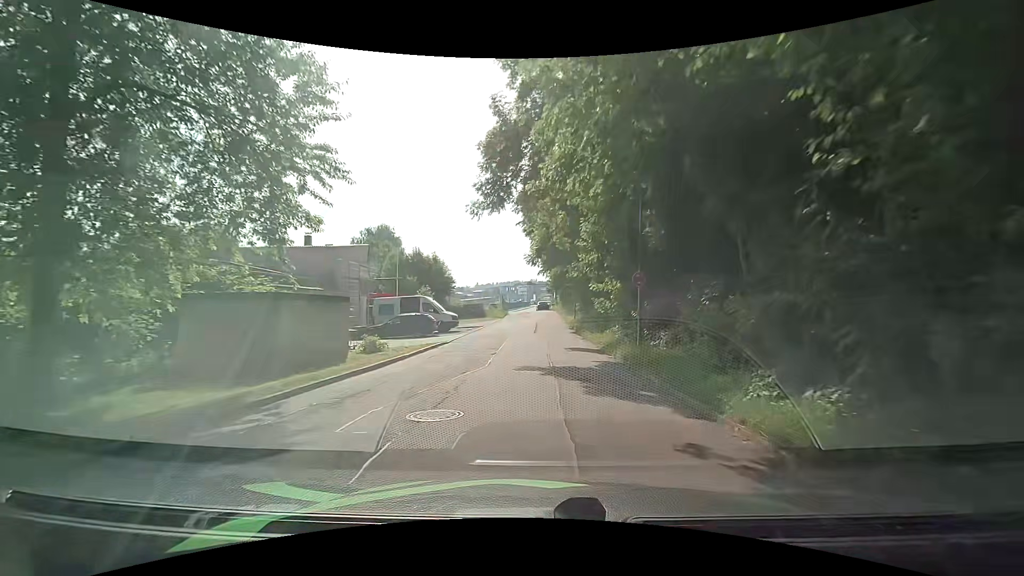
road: residential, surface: asphalt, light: Day
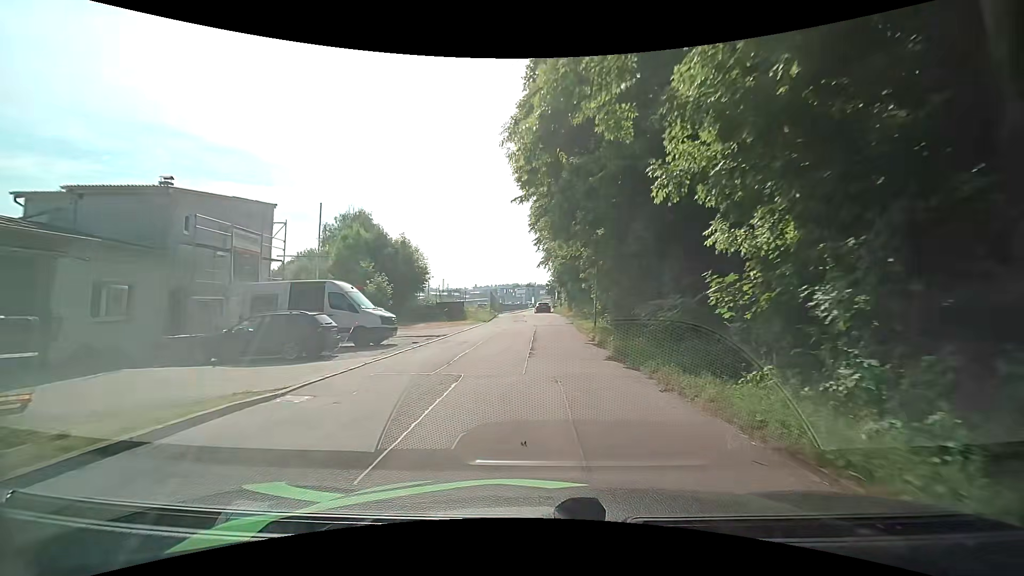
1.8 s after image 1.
(0.0, +15.4) m; 0°
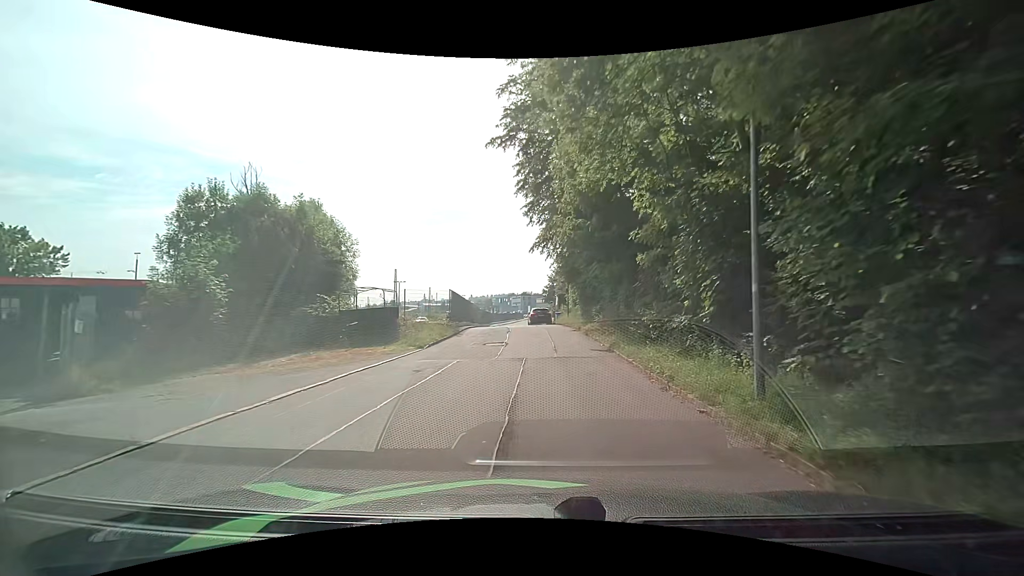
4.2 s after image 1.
(+0.4, +20.4) m; +1°
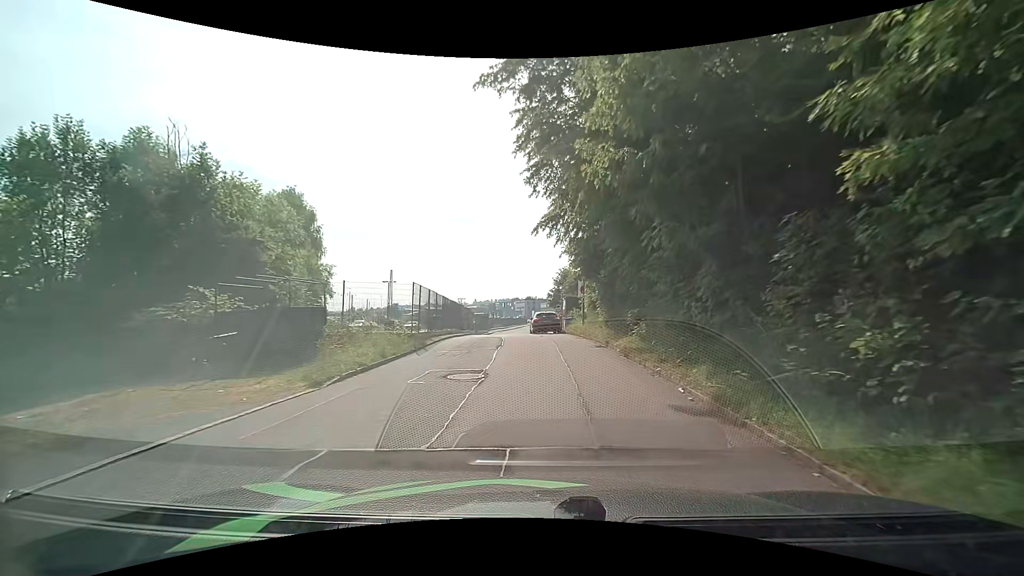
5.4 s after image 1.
(+0.2, +9.1) m; 0°
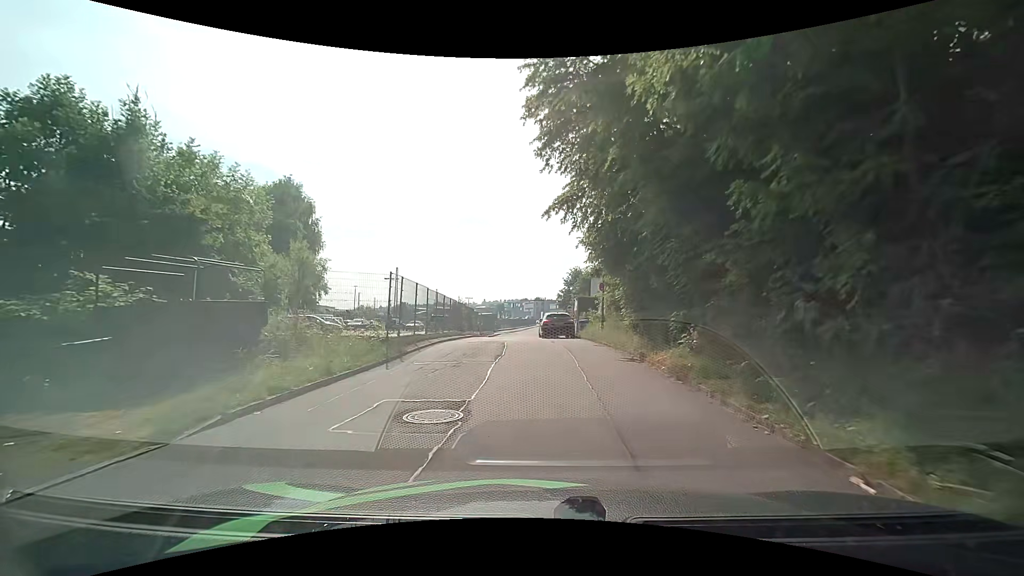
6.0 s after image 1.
(0.0, +4.2) m; -1°
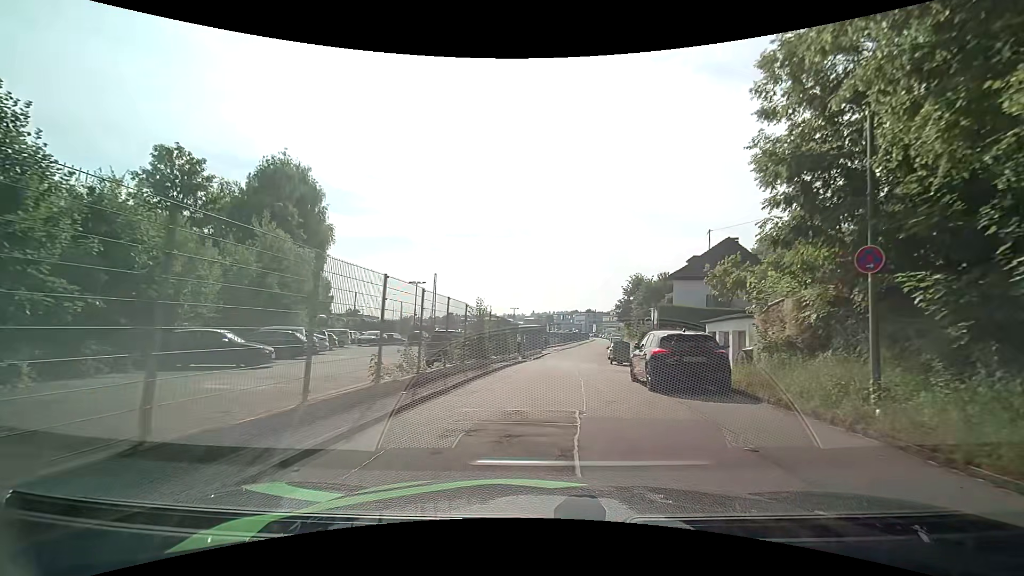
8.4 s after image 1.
(-0.8, +15.1) m; -4°
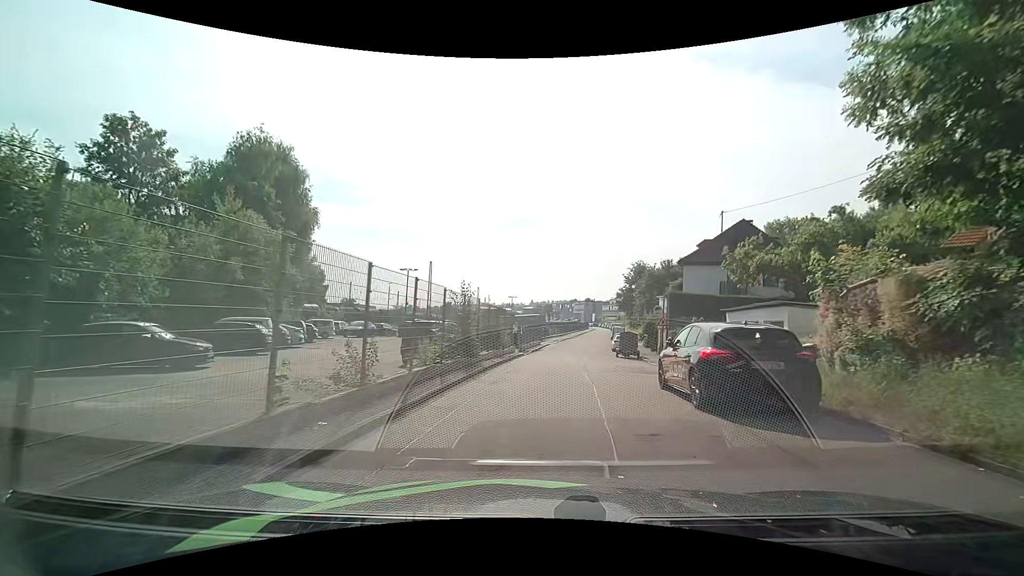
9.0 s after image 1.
(0.0, +3.6) m; 0°
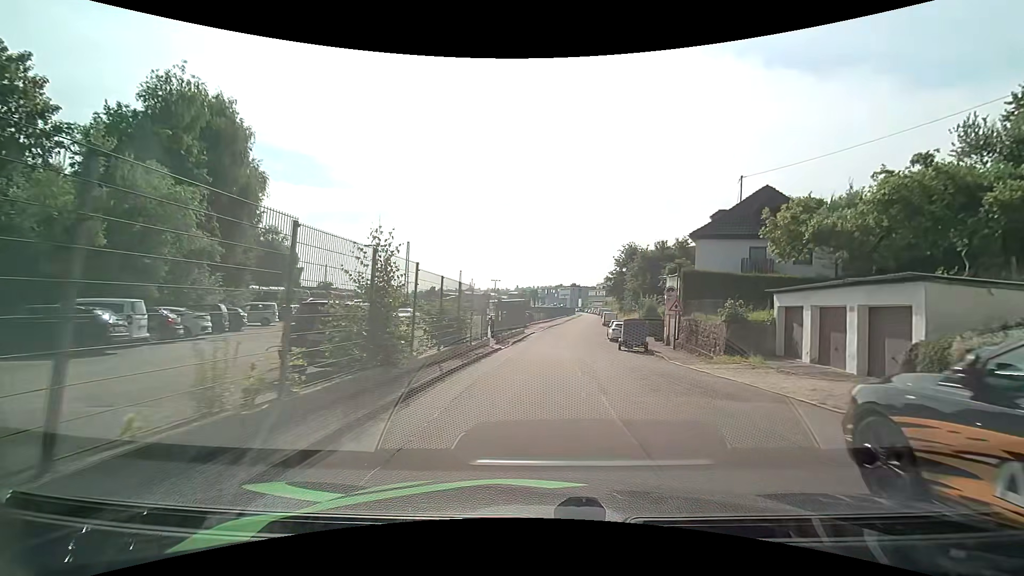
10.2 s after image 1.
(0.0, +7.5) m; +1°
(0, +10) (+1, +20) (+3, +30) (+4, +40) (+5, +50) (+6, +60) (+7, +70) (+9, +79) (+10, +89) (+11, +99) m
